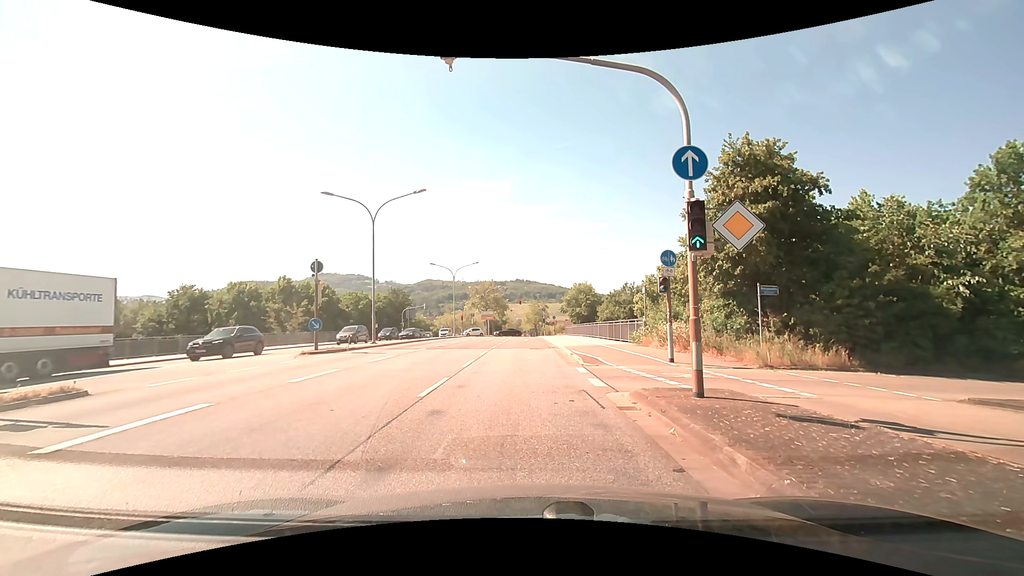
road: primary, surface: asphalt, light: Day
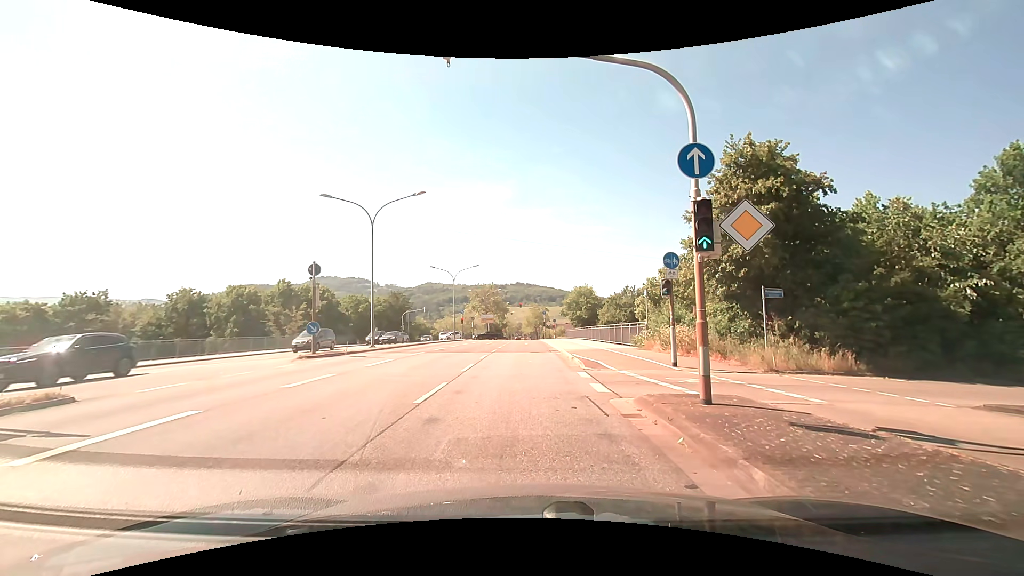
(0.0, +0.4) m; 0°
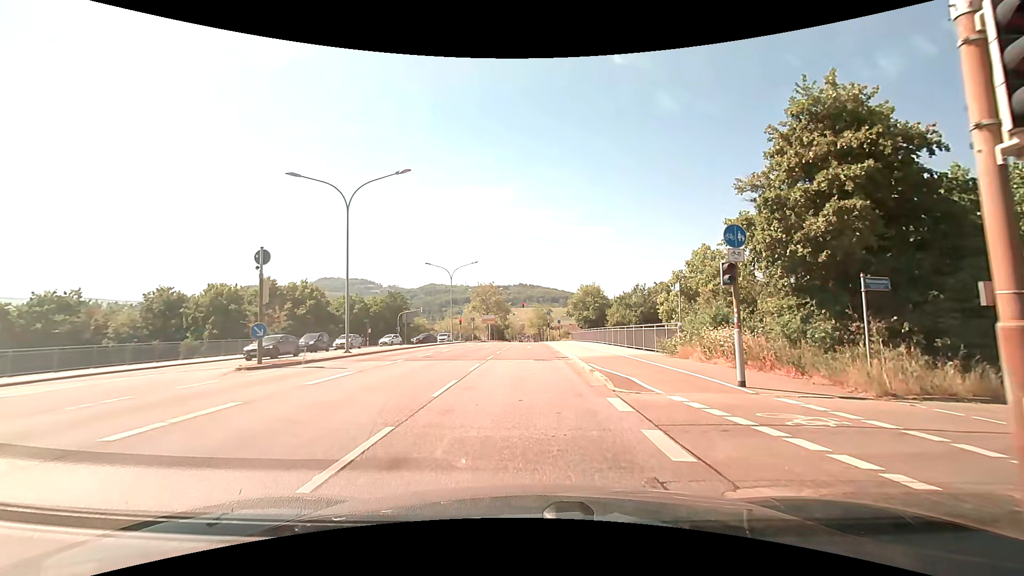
(+0.1, +5.4) m; 0°
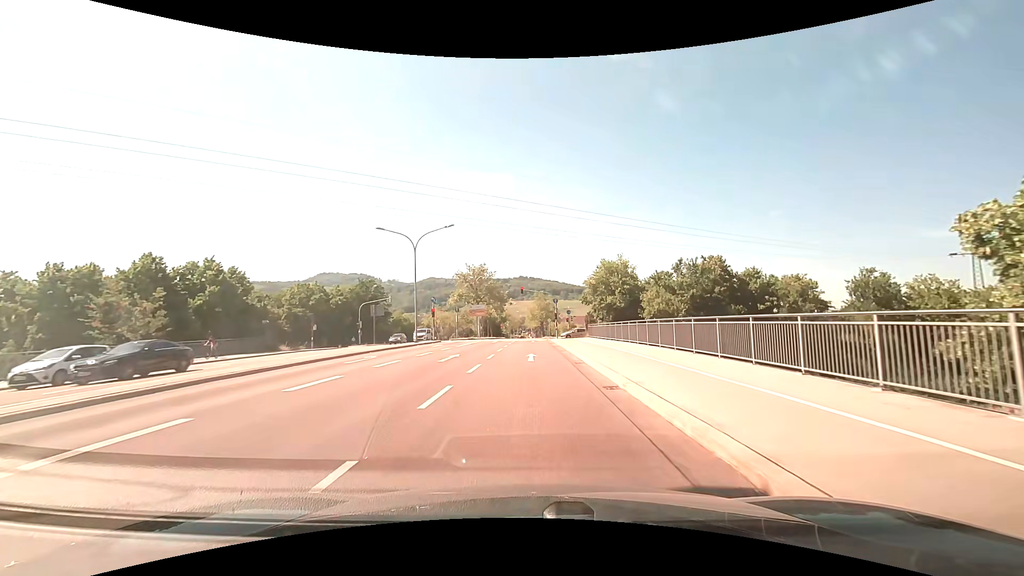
(+0.4, +20.3) m; +1°
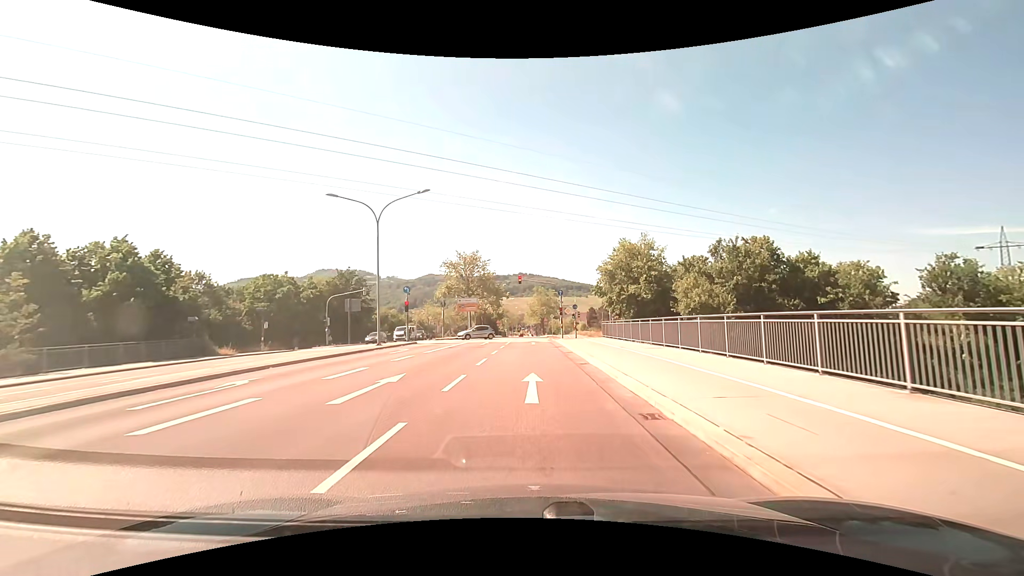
(0.0, +10.4) m; 0°
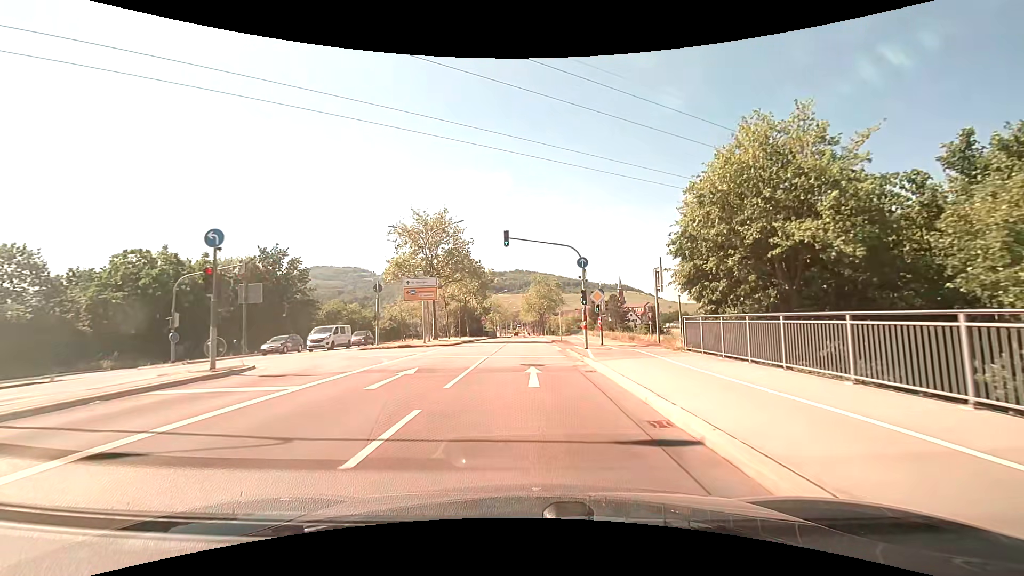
(+0.2, +23.5) m; +1°
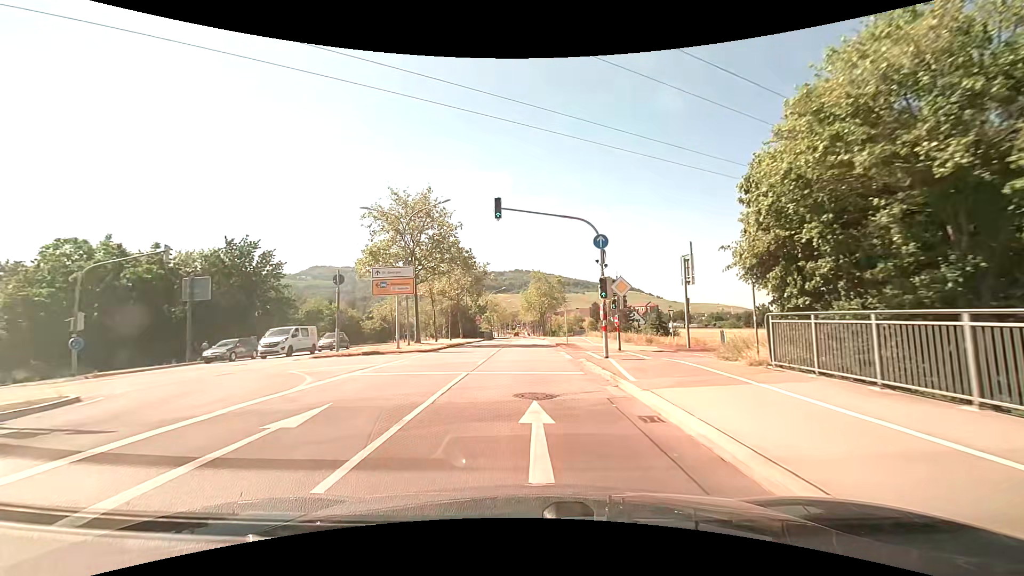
(0.0, +6.9) m; 0°
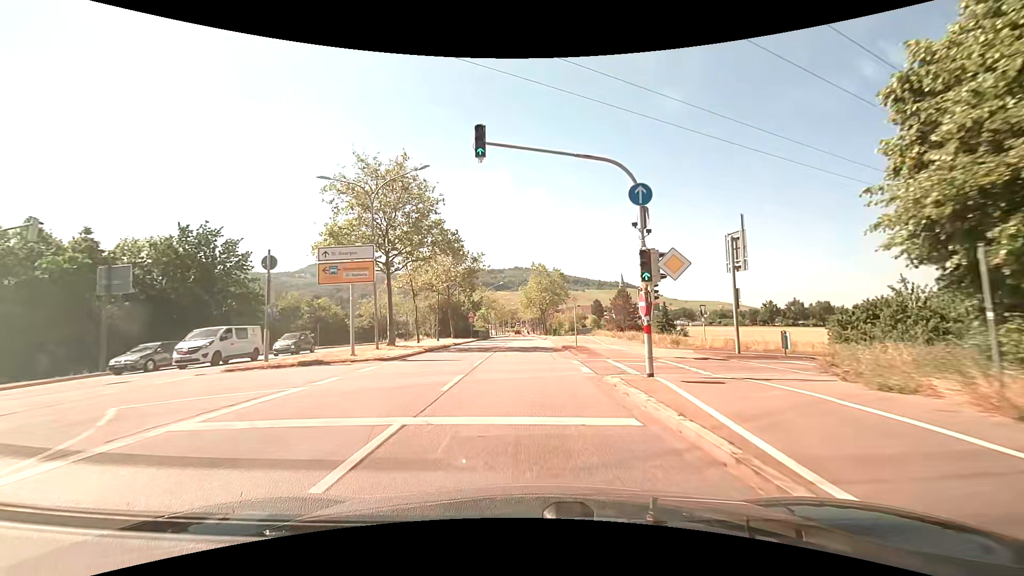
(0.0, +7.0) m; 0°
(0, +10) (0, +20) (0, +30) (0, +40) (0, +50) (-1, +60) (-1, +70) (-2, +80) (-2, +90) (-3, +100) m
